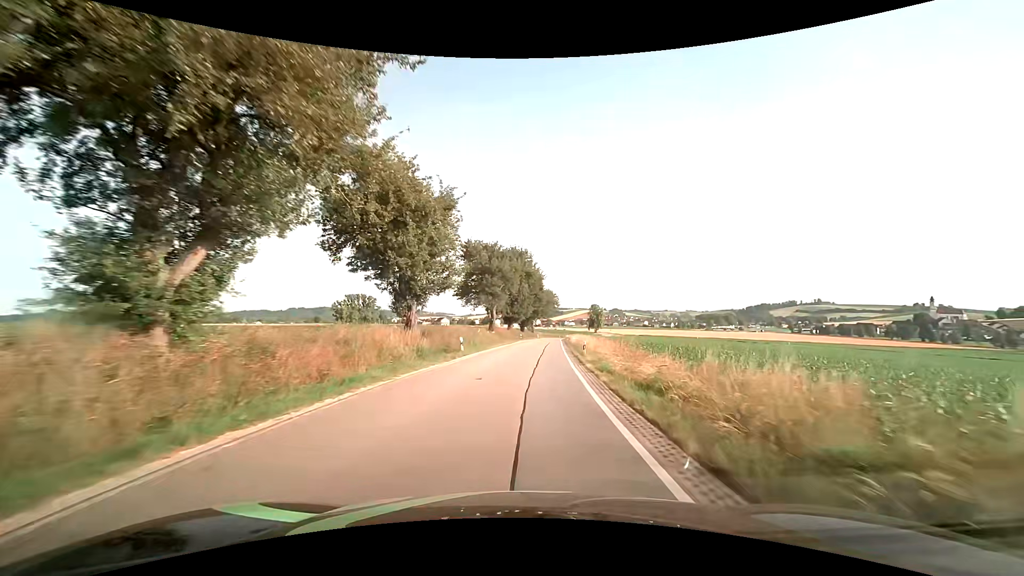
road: secondary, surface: asphalt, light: Day
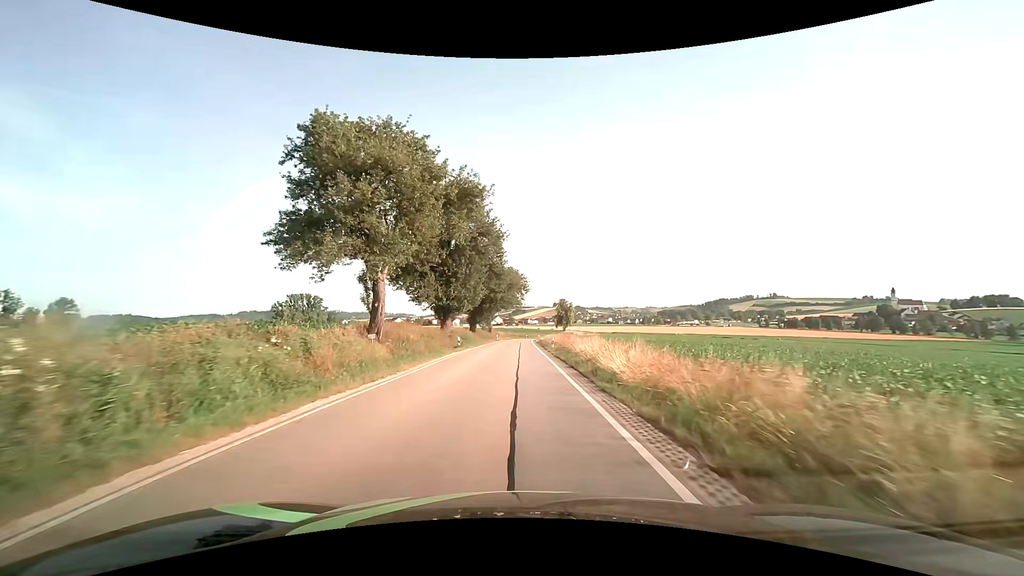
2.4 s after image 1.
(+1.9, +36.8) m; +5°
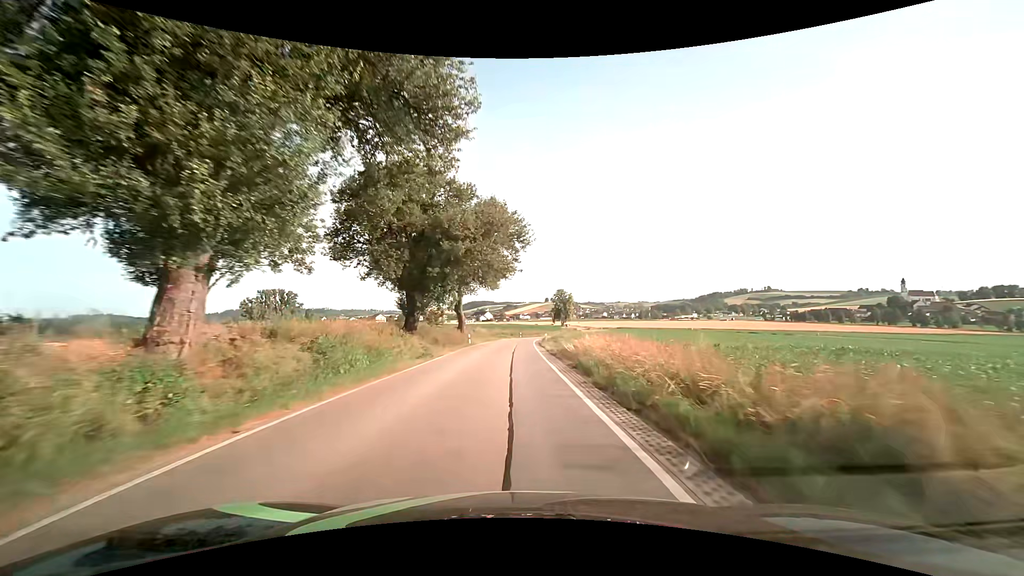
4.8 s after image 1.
(0.0, +37.3) m; +1°
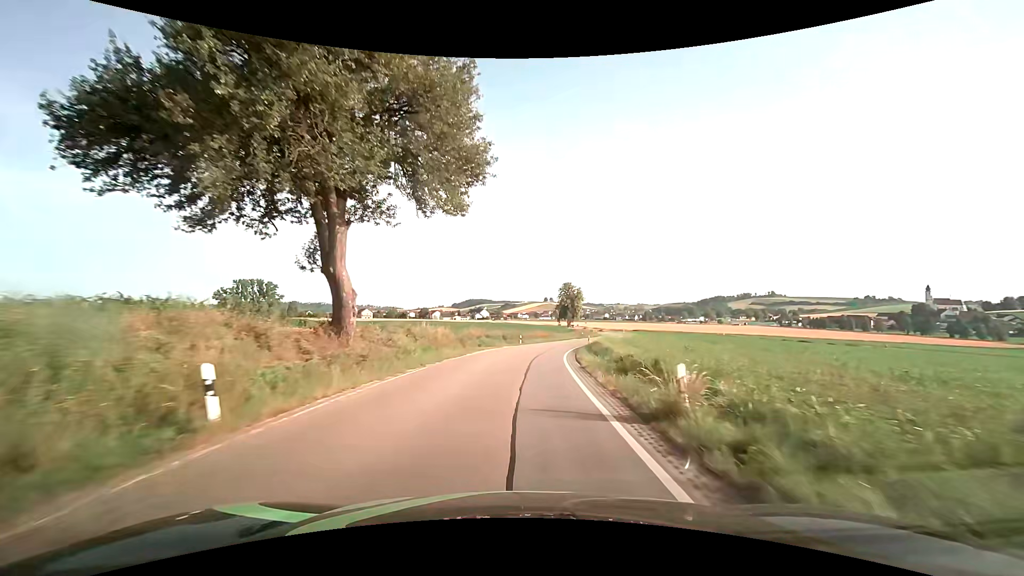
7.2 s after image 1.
(-0.1, +37.4) m; 0°
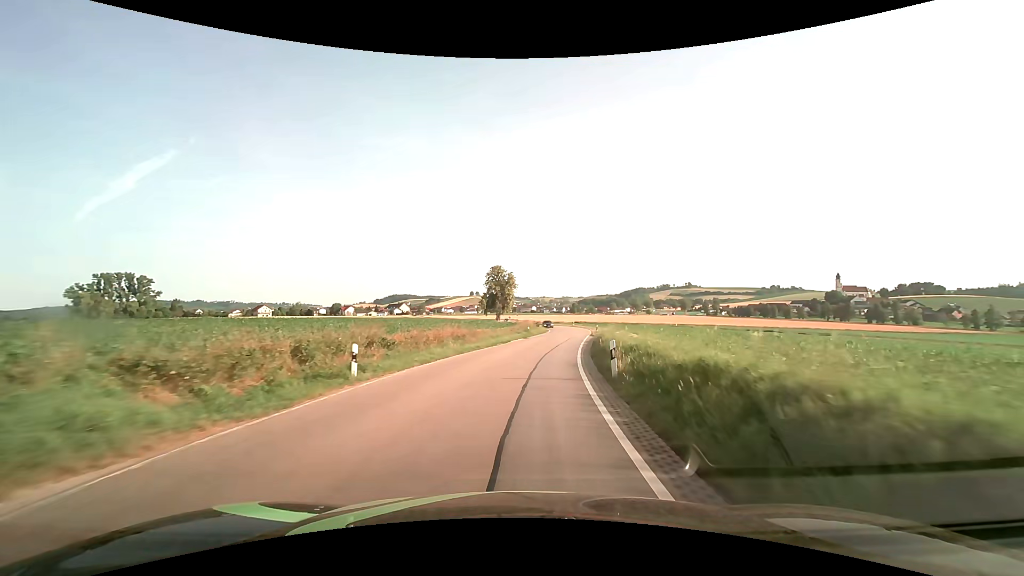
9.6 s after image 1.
(+2.2, +35.9) m; +8°
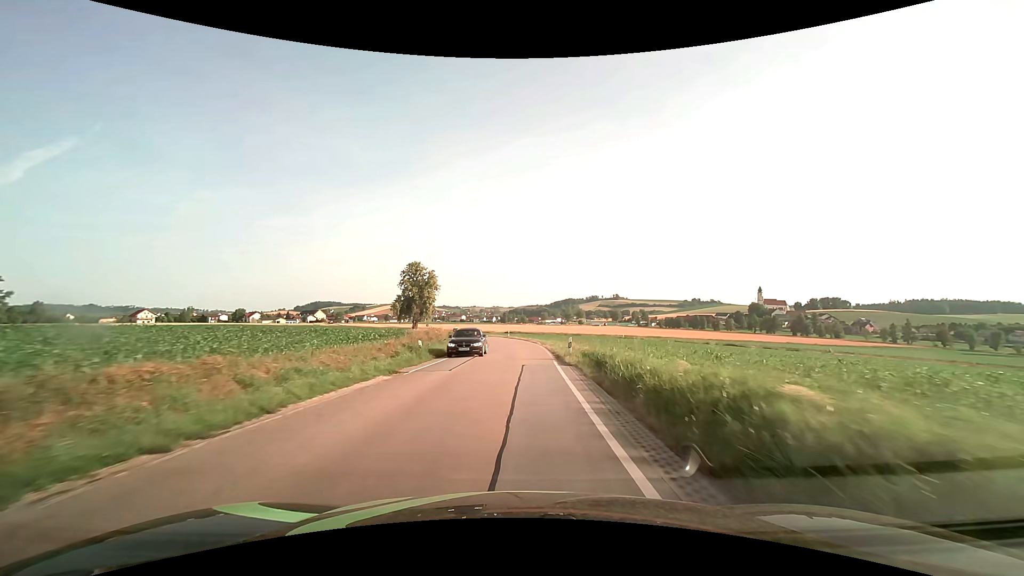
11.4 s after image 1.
(+2.1, +27.3) m; +8°
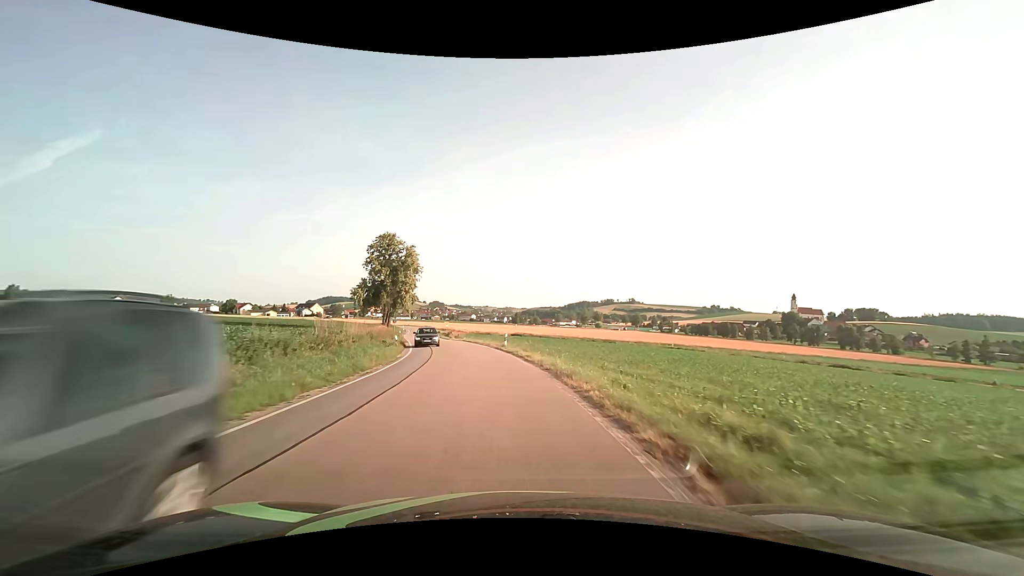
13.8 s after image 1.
(+0.4, +37.8) m; -1°
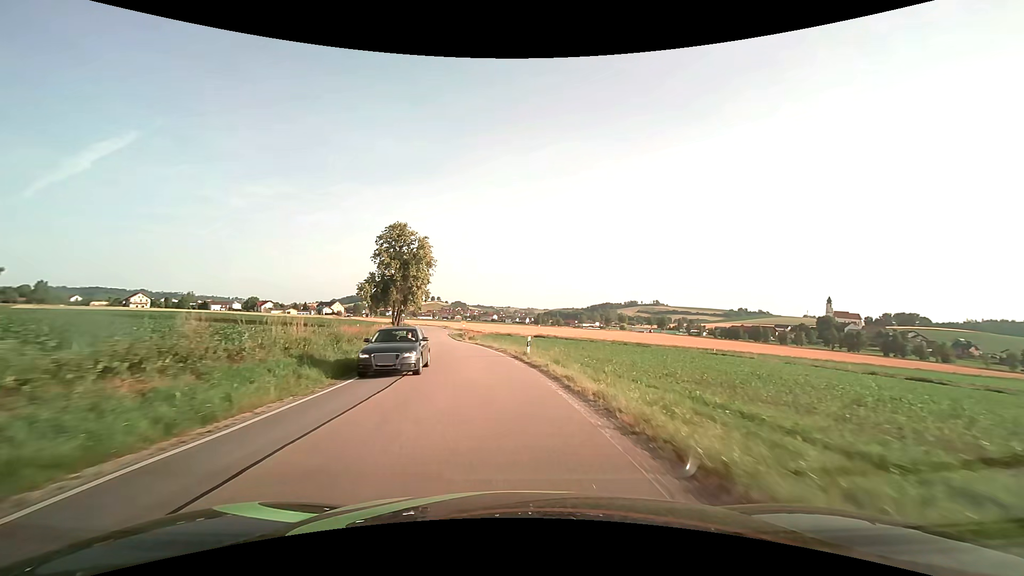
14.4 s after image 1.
(-0.2, +9.7) m; -2°
(0, +10) (-1, +20) (-3, +30) (-4, +40) (-6, +49) (-8, +59) (-10, +69) (-12, +79) (-13, +89) (-15, +99) m
